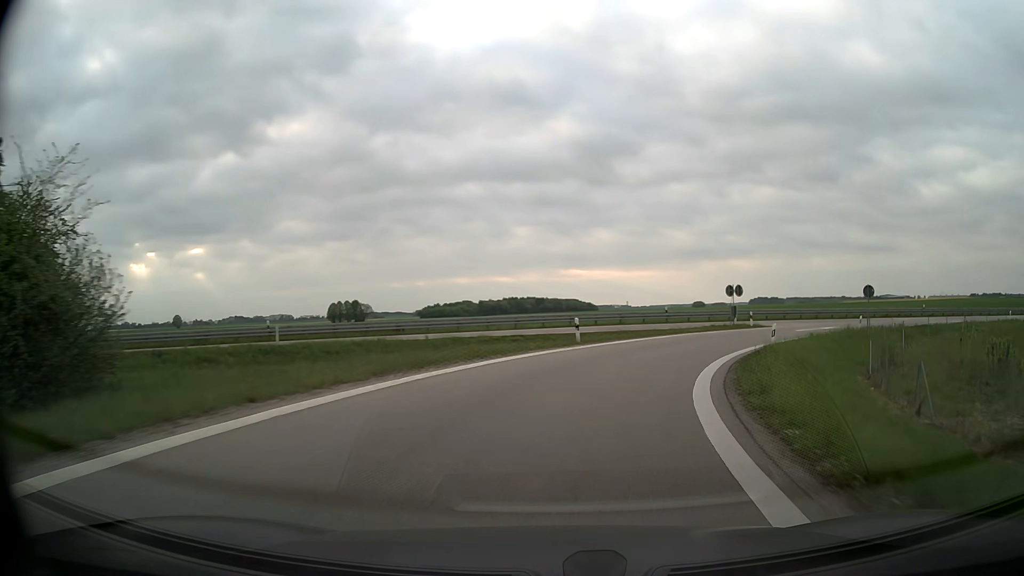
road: motorway_link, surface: asphalt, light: Day
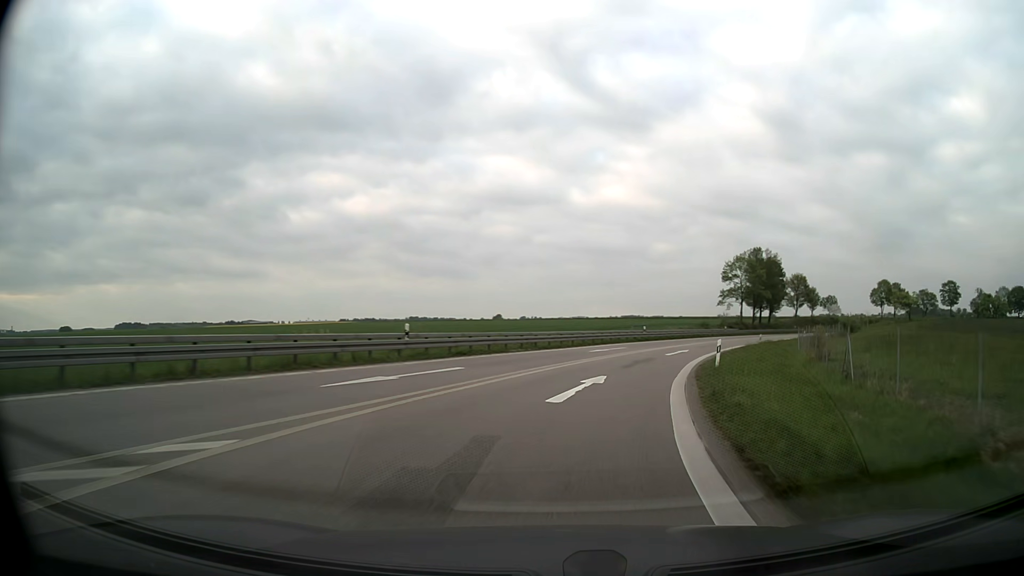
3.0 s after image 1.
(+22.5, +44.9) m; +54°
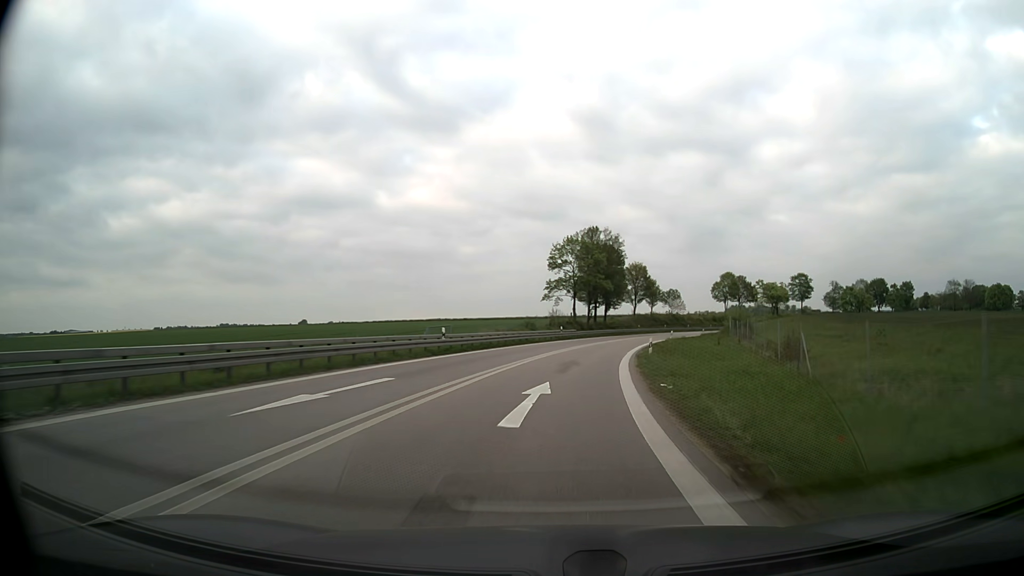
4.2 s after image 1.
(+4.2, +25.1) m; +17°
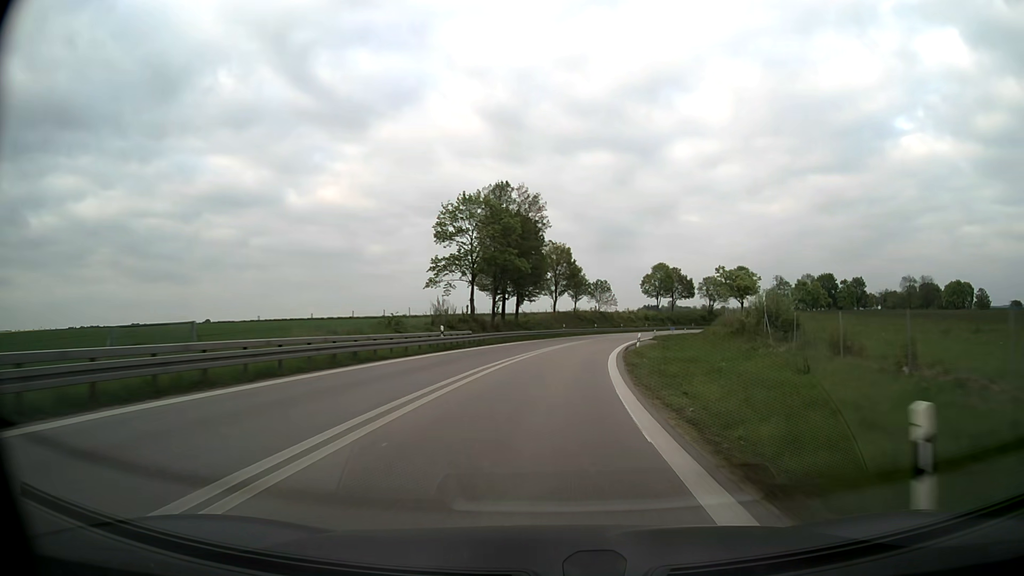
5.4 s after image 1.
(+2.0, +28.8) m; +8°
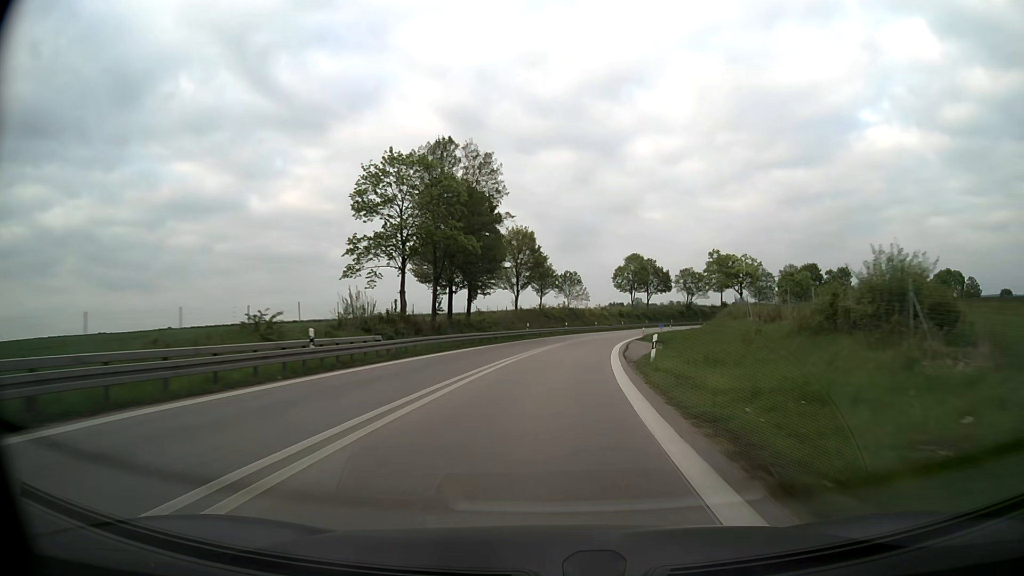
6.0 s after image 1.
(+0.5, +15.5) m; +3°
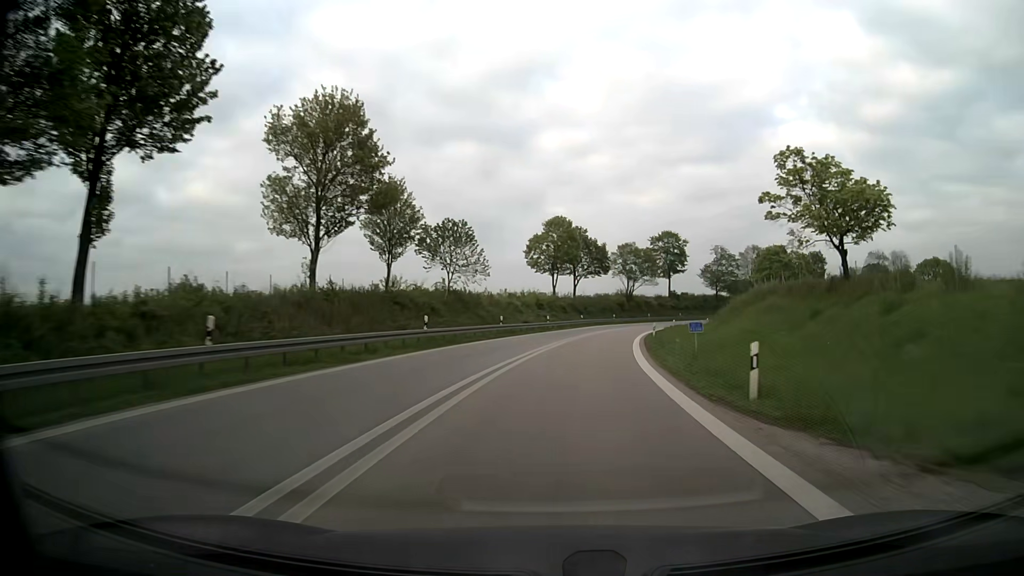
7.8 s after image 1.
(+2.9, +45.4) m; +8°
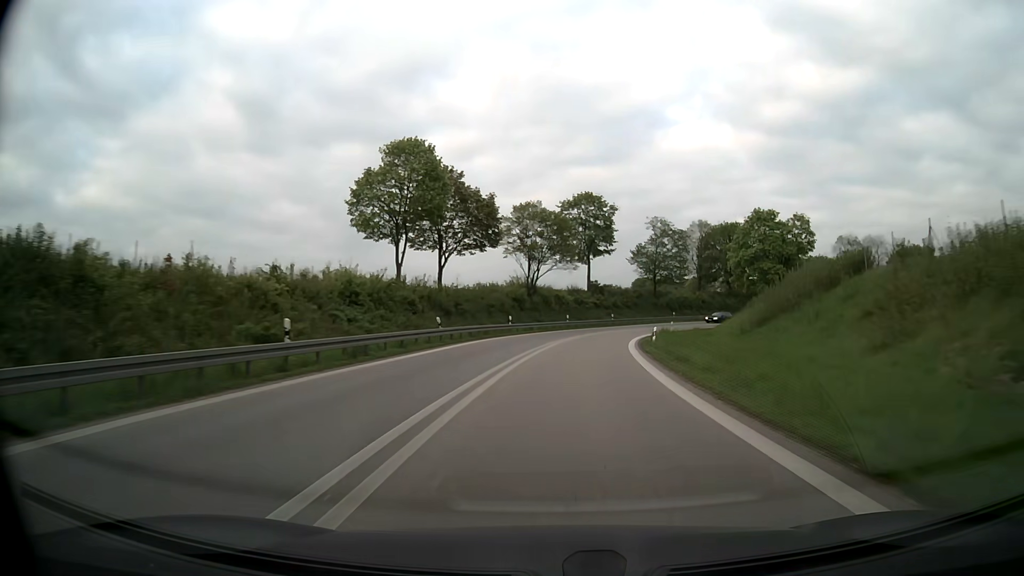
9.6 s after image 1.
(+3.6, +43.6) m; +10°
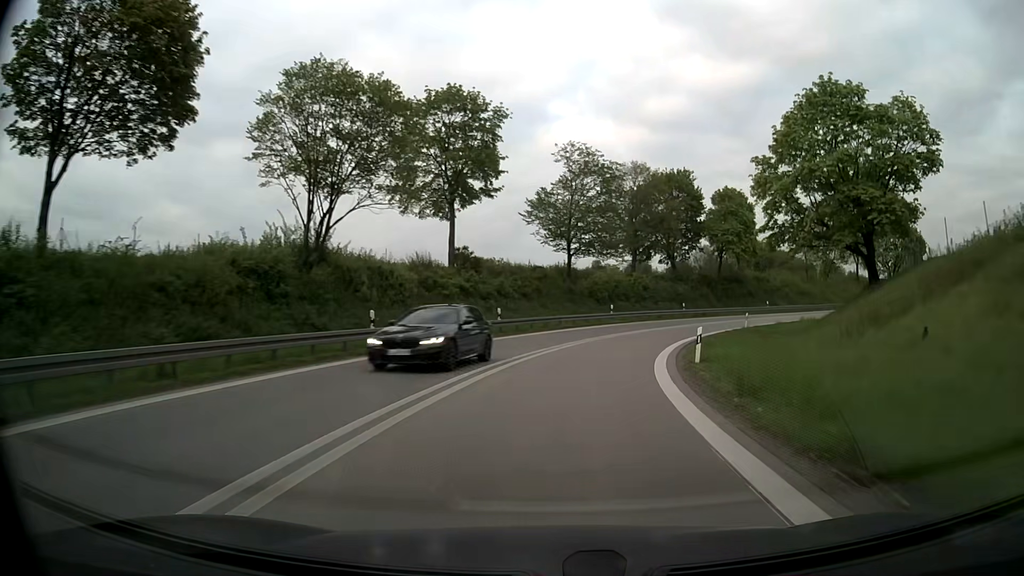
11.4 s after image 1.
(+3.4, +40.5) m; +10°
(0, +10) (+2, +20) (+4, +30) (+8, +39) (+13, +47) (+19, +55) (+26, +62) (+34, +69) (+42, +74) (+51, +80) m
